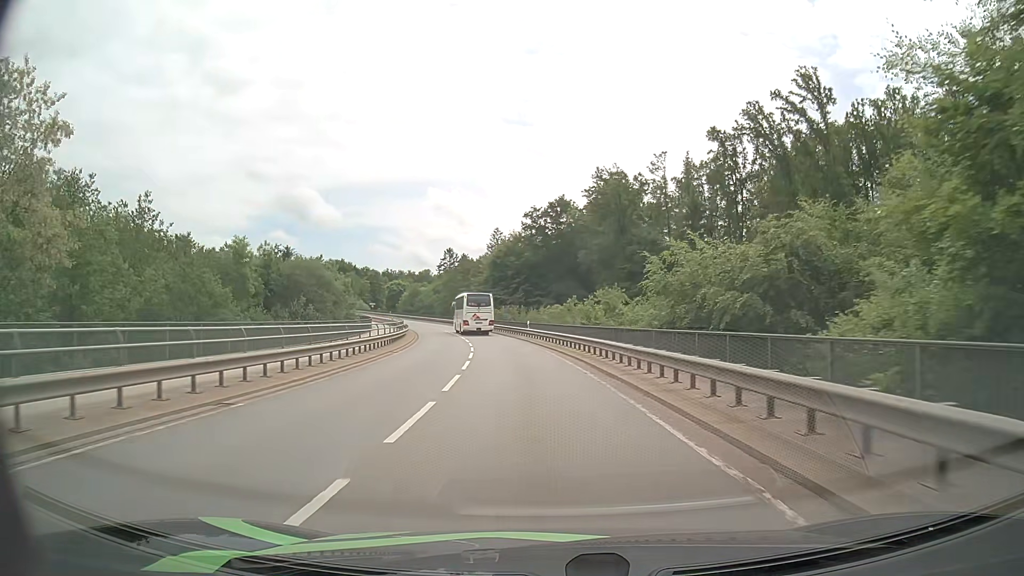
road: secondary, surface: asphalt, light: Day
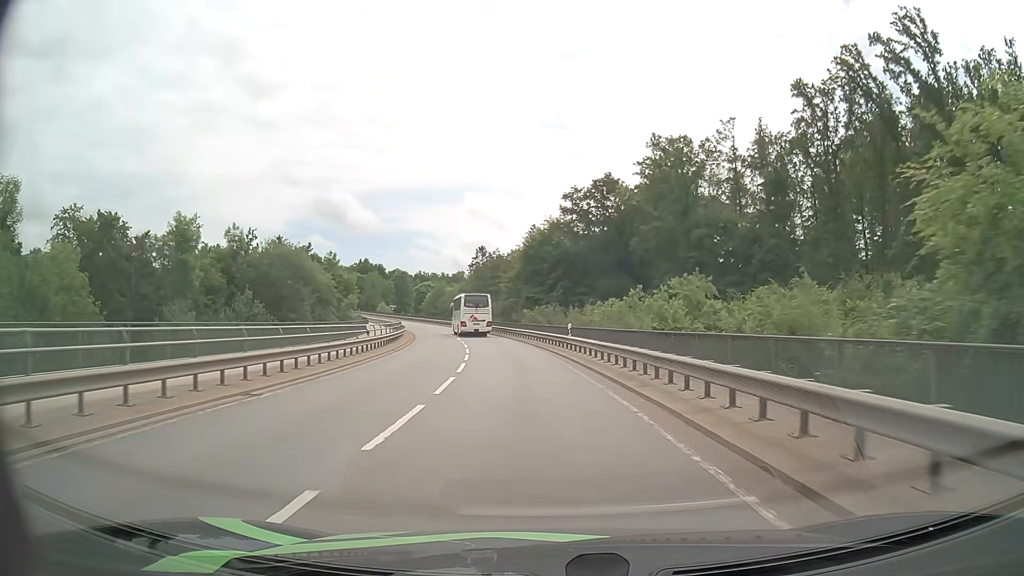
(-0.5, +18.7) m; -3°
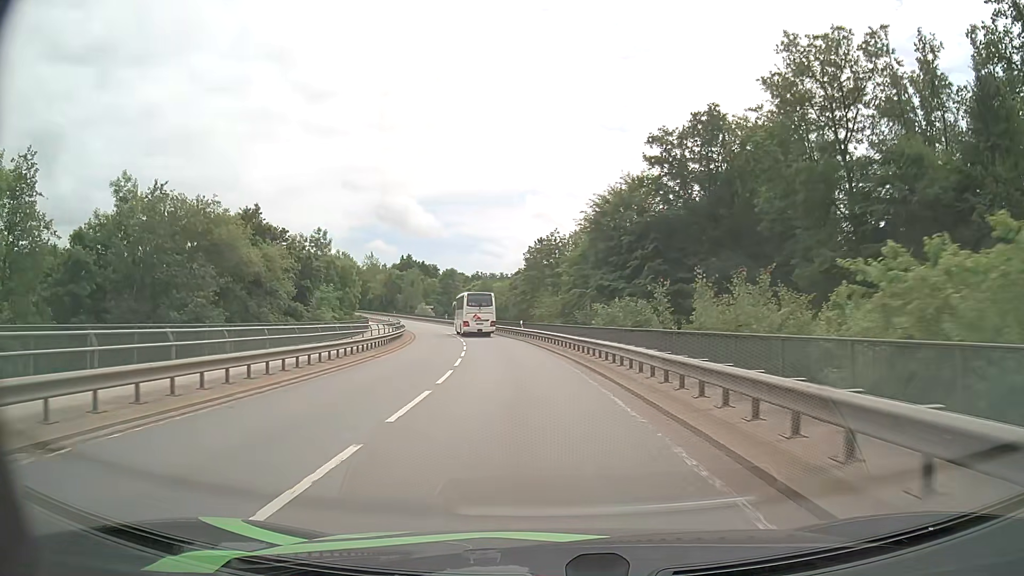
(-1.3, +28.1) m; -5°
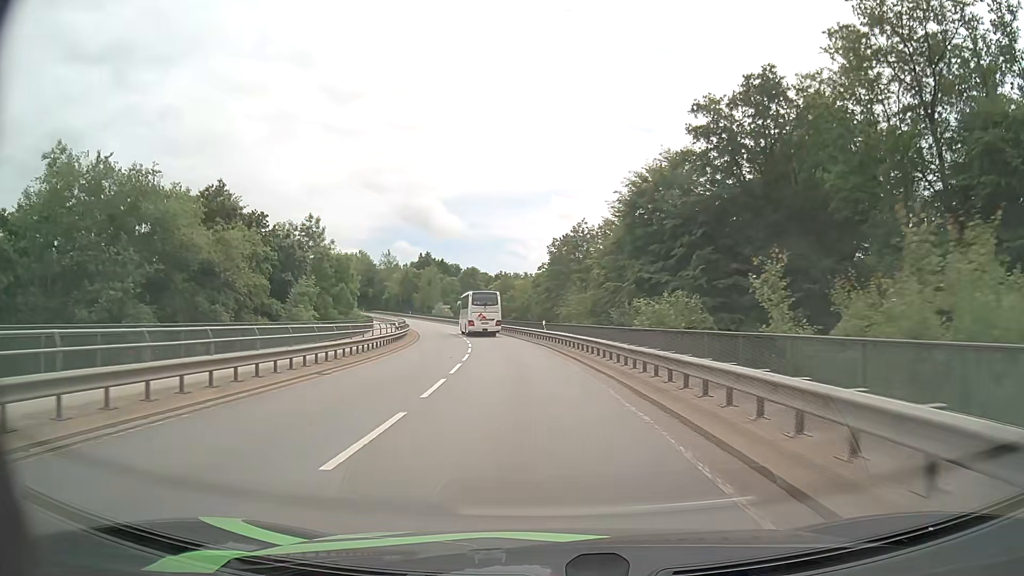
(-0.2, +9.3) m; -2°
